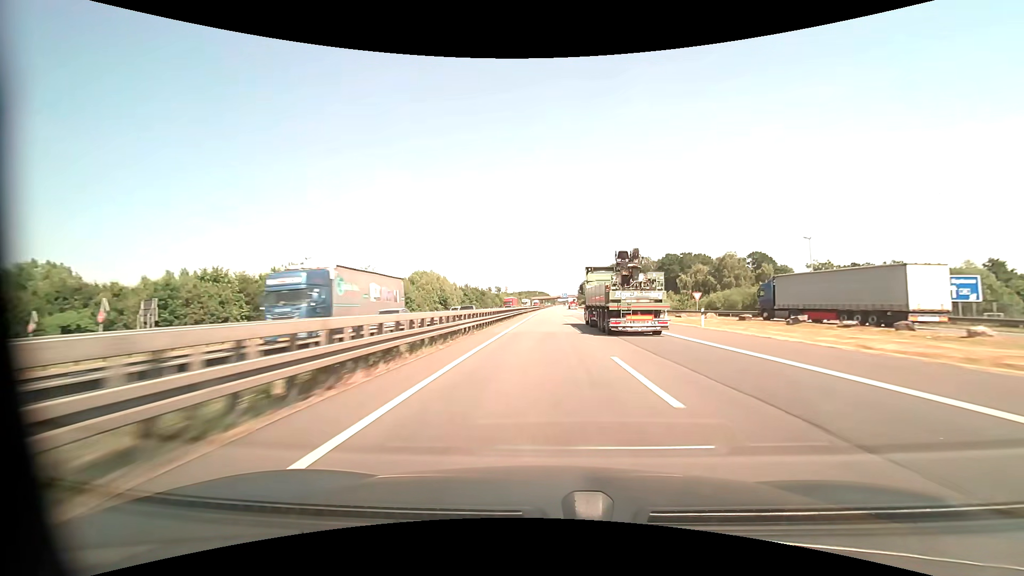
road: motorway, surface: asphalt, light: Day
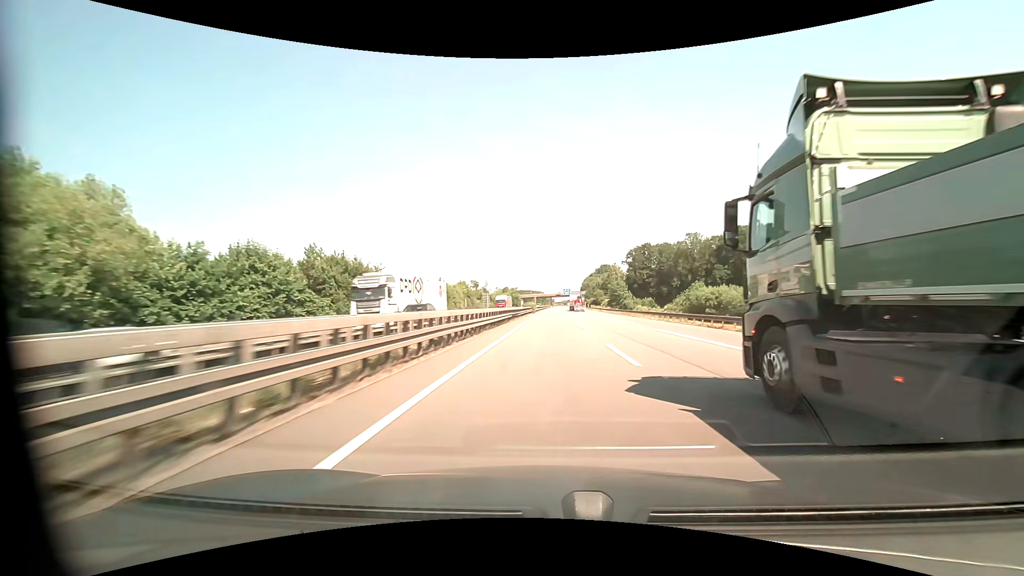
(+0.5, +103.4) m; 0°
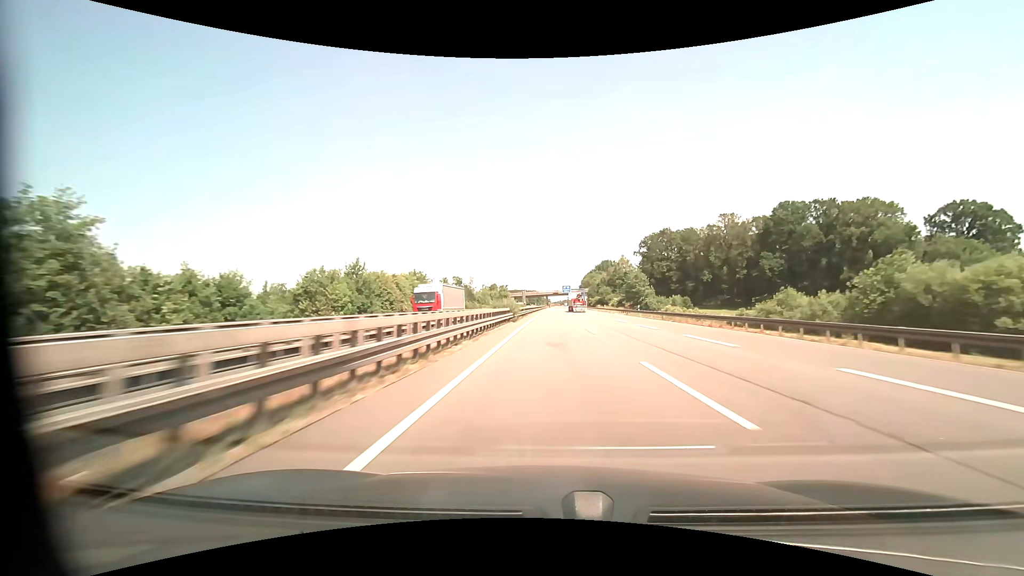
(+0.2, +41.3) m; +1°
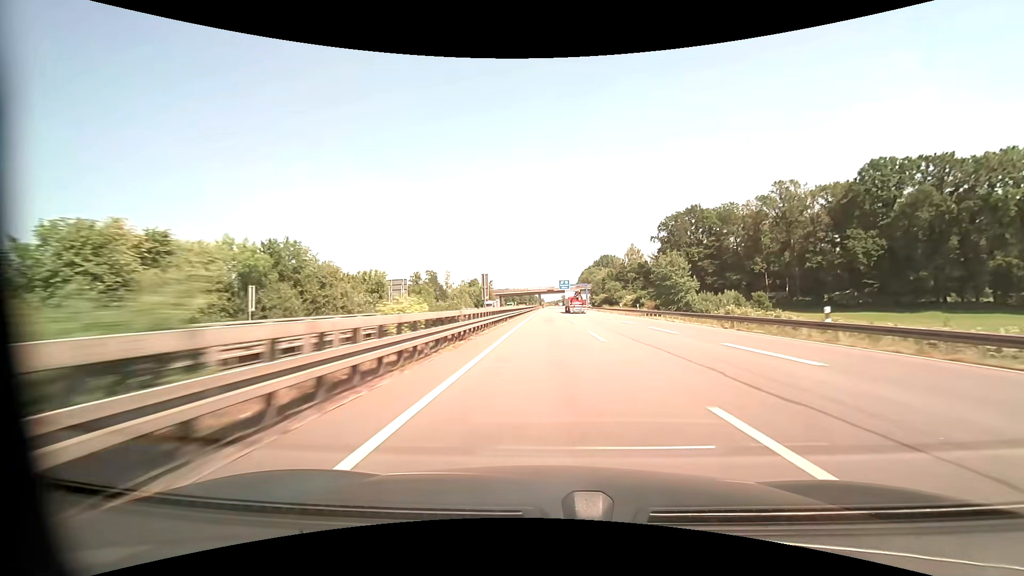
(+0.3, +41.2) m; +1°
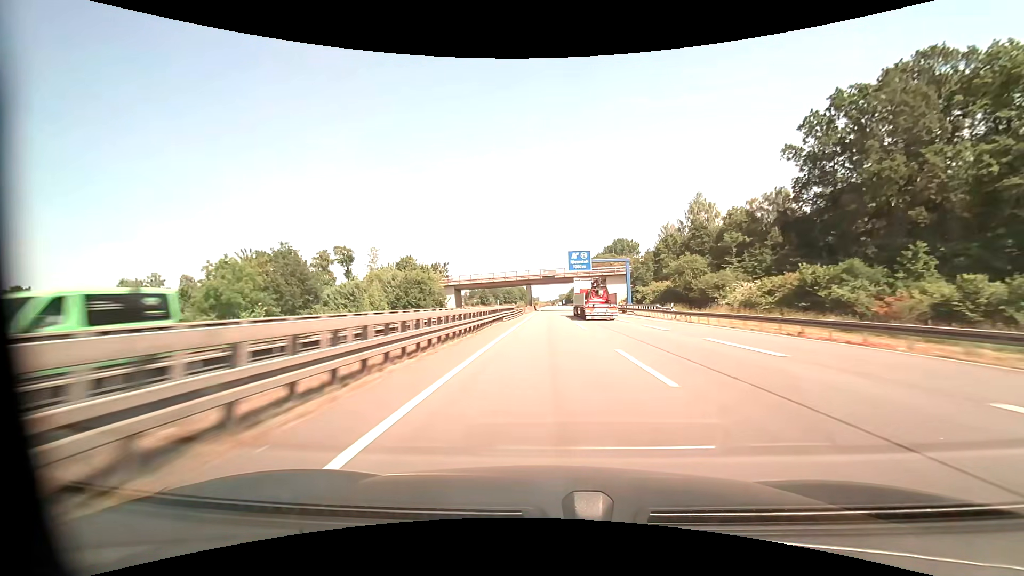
(+0.3, +82.1) m; 0°
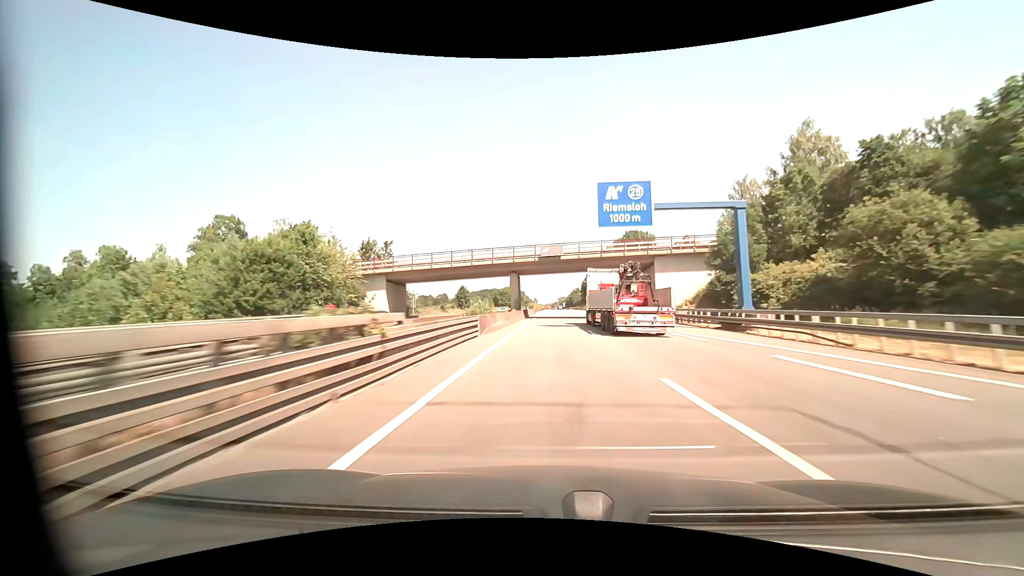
(0.0, +41.0) m; 0°
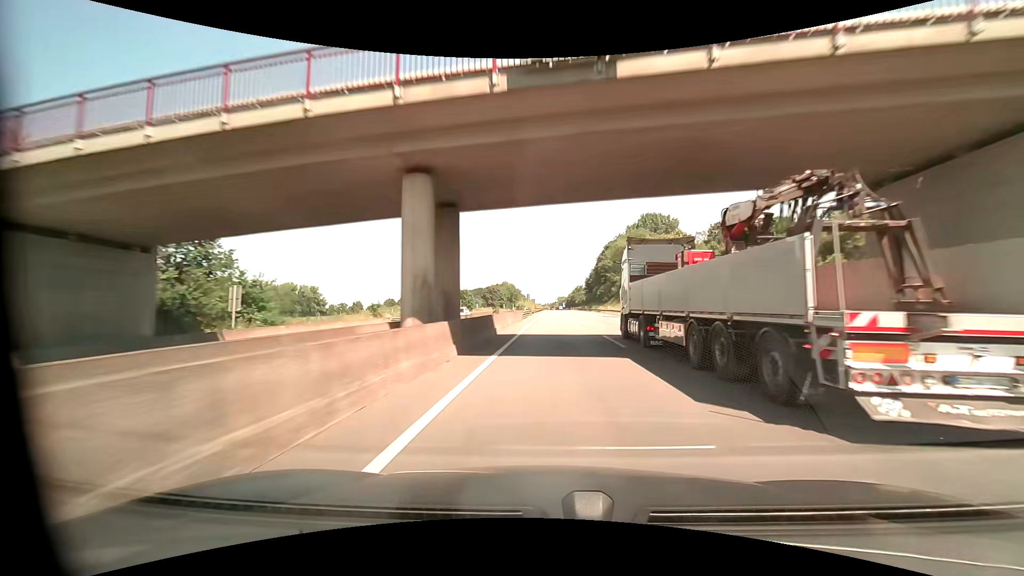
(+0.1, +41.0) m; 0°
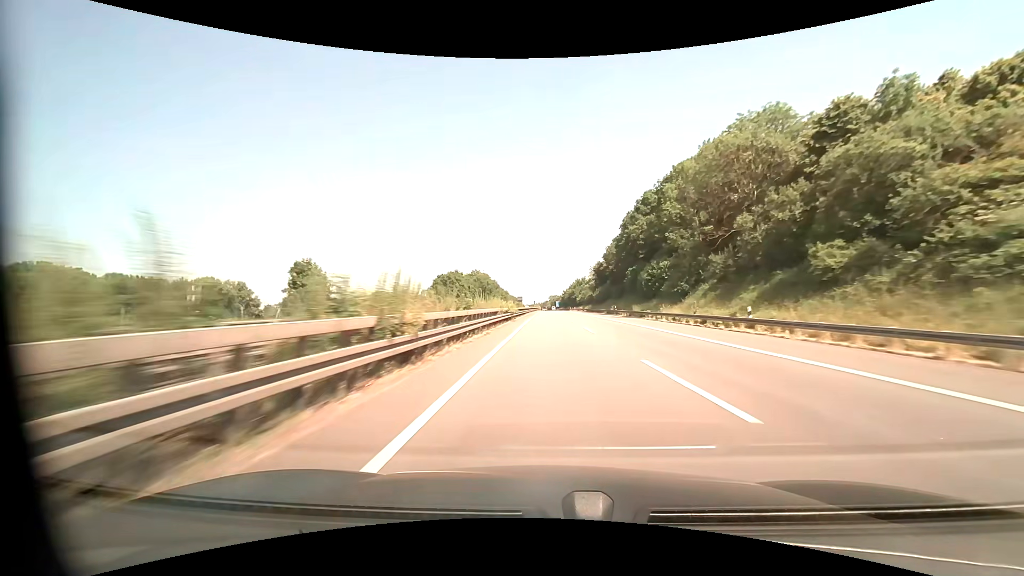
(+0.9, +81.8) m; +1°
(0, +10) (0, +20) (0, +30) (0, +40) (0, +50) (0, +60) (0, +70) (0, +80) (0, +90) (0, +100) m
